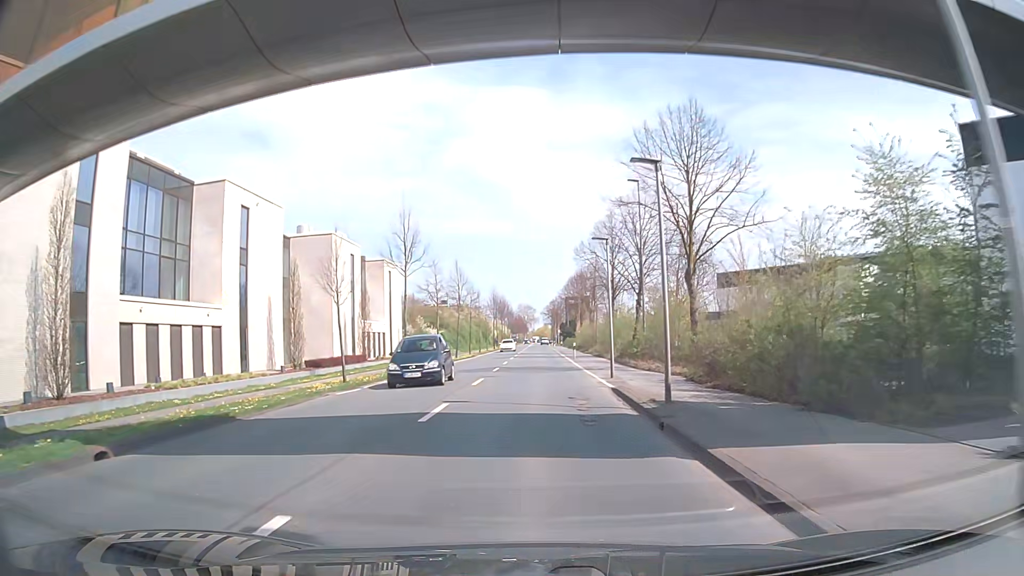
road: secondary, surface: asphalt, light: Day
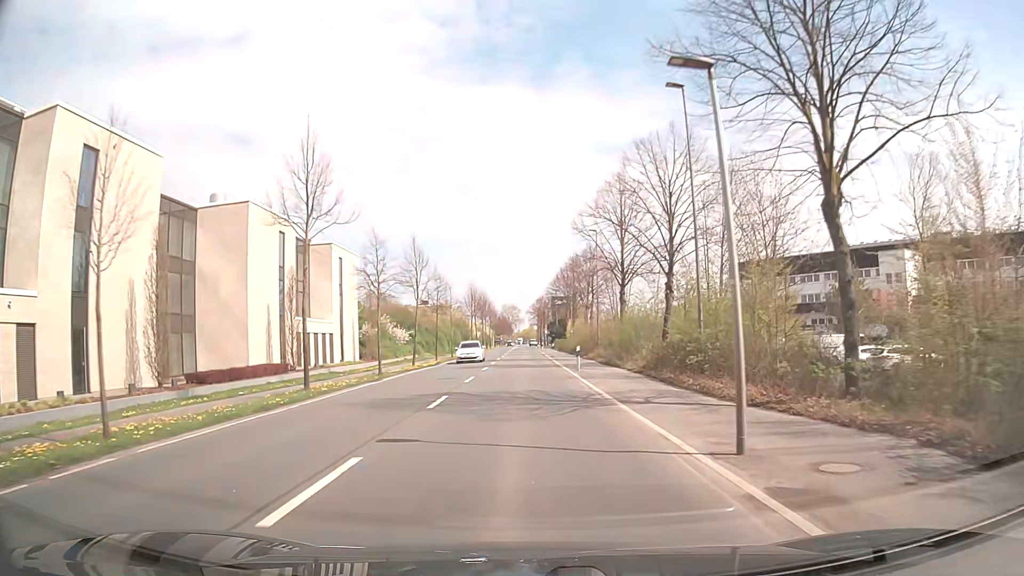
(+0.3, +15.3) m; +1°
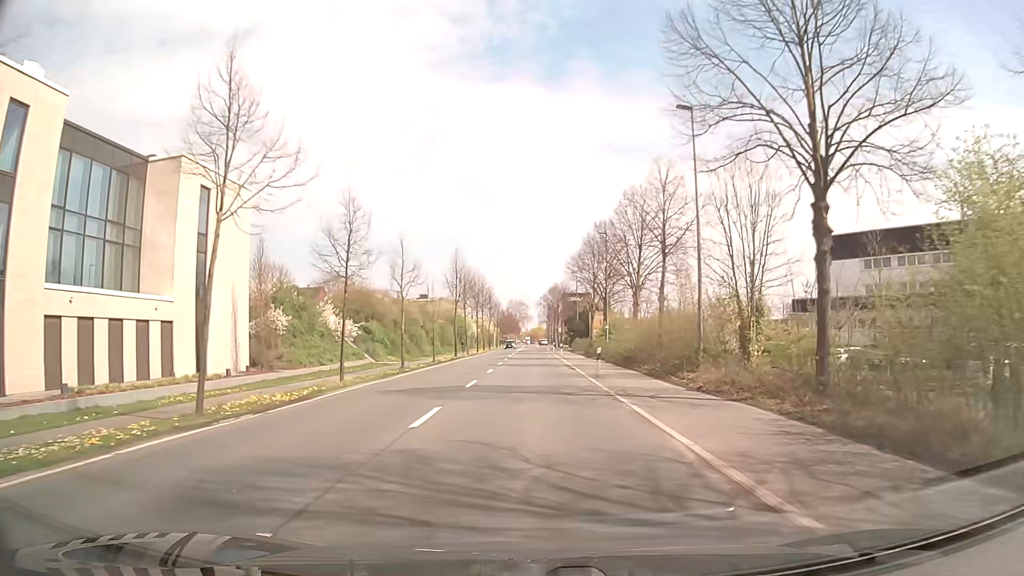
(-0.4, +30.5) m; -1°
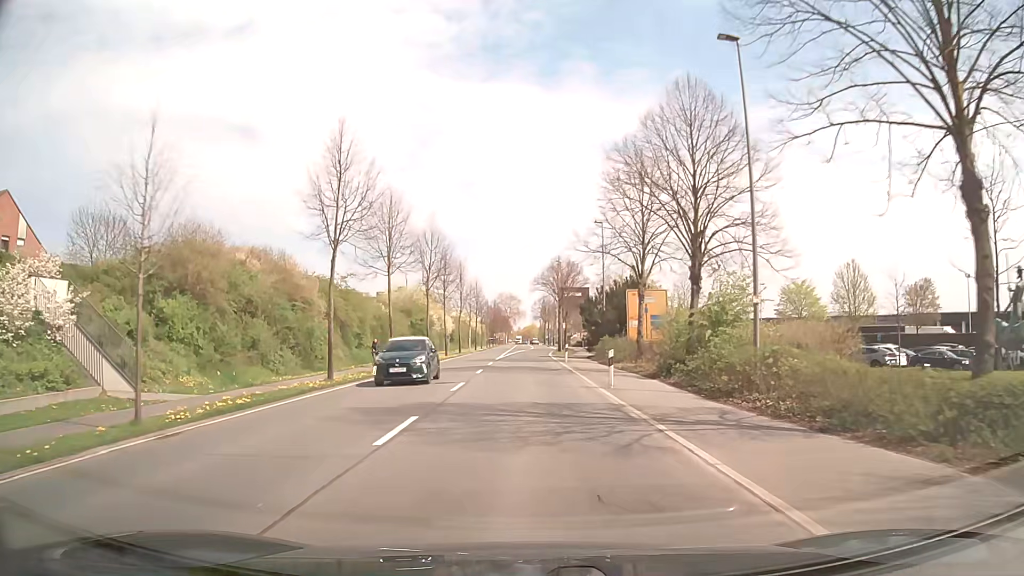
(0.0, +38.2) m; +1°
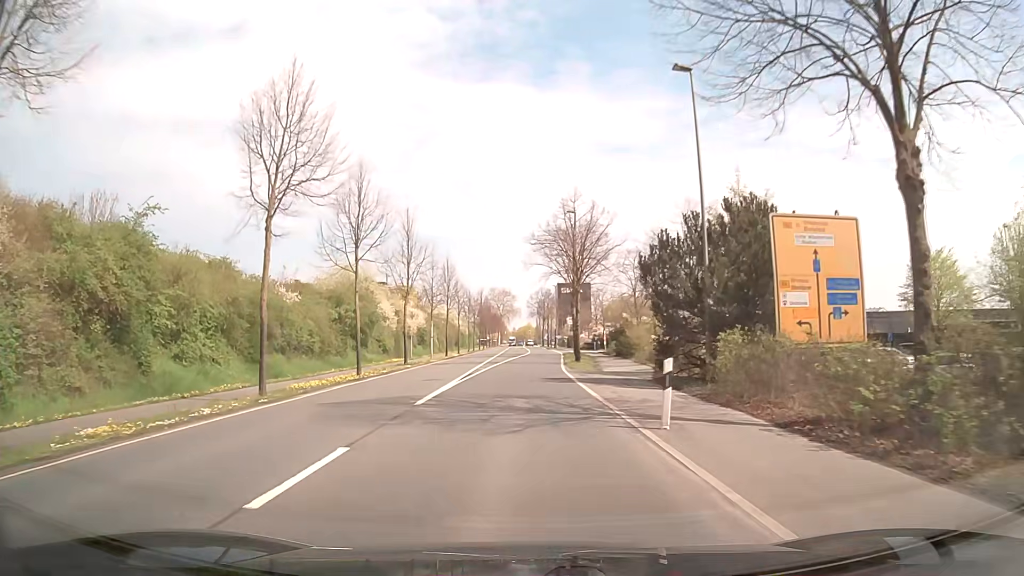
(-0.1, +30.6) m; 0°
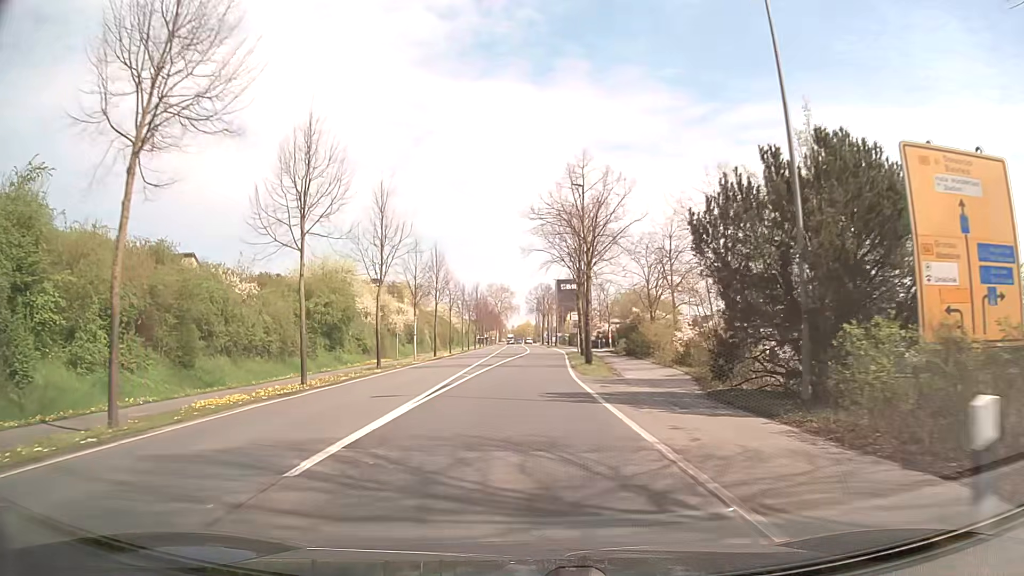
(0.0, +7.7) m; 0°
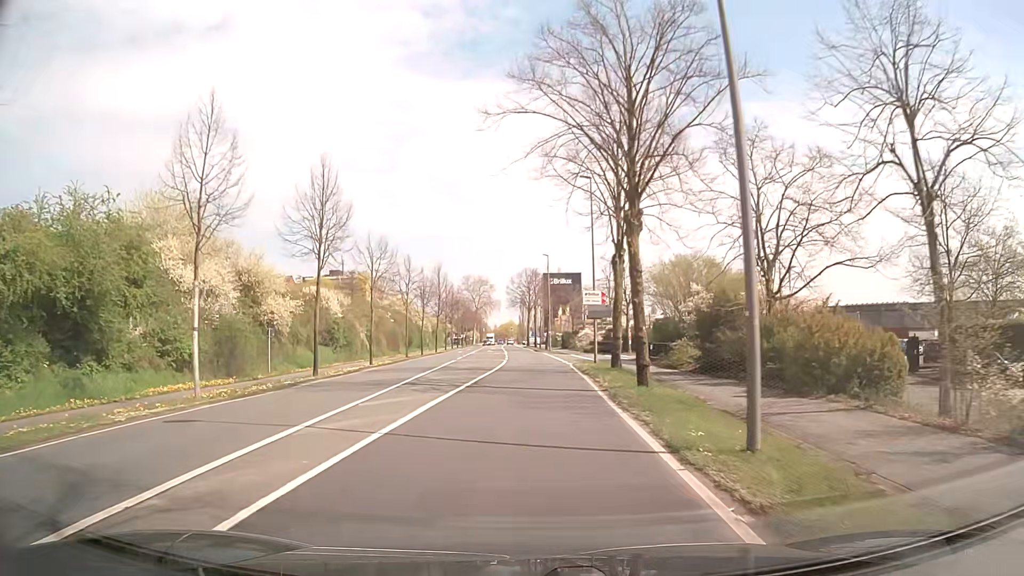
(+0.3, +30.7) m; +1°
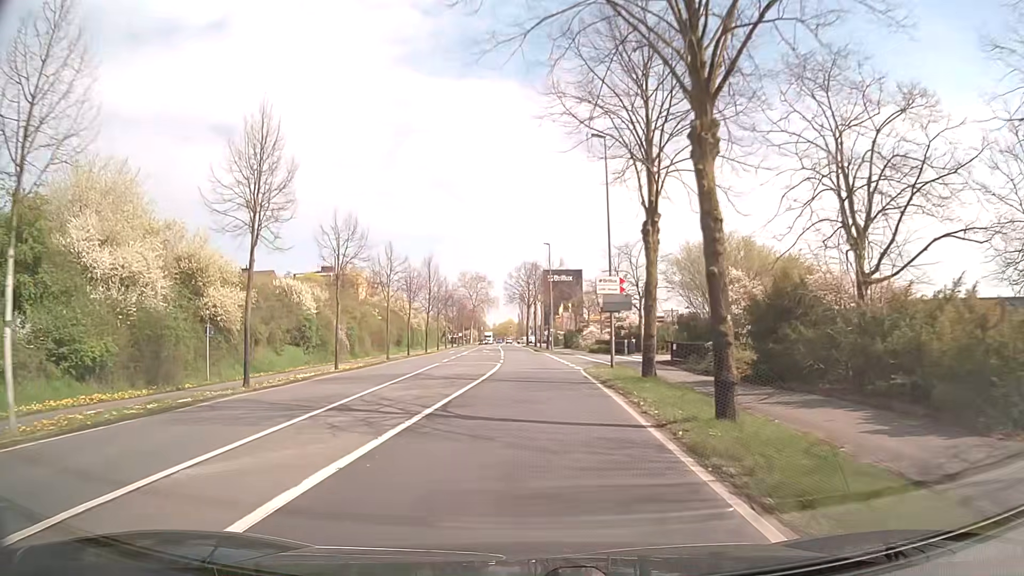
(0.0, +7.7) m; 0°
(0, +10) (0, +20) (0, +30) (0, +40) (0, +50) (-1, +60) (-1, +70) (-1, +80) (-2, +90) (-2, +100) m
